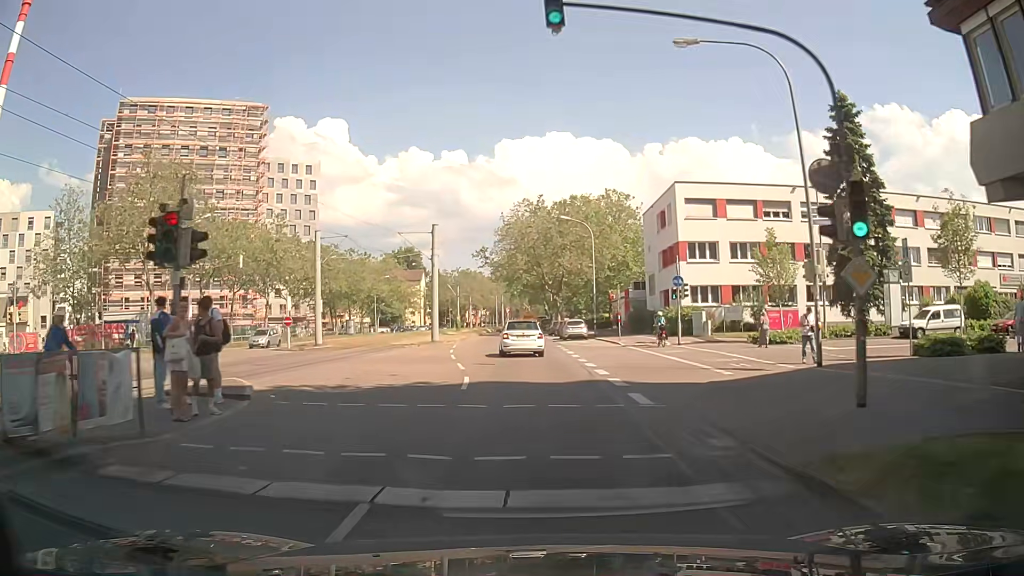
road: tertiary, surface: asphalt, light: Day
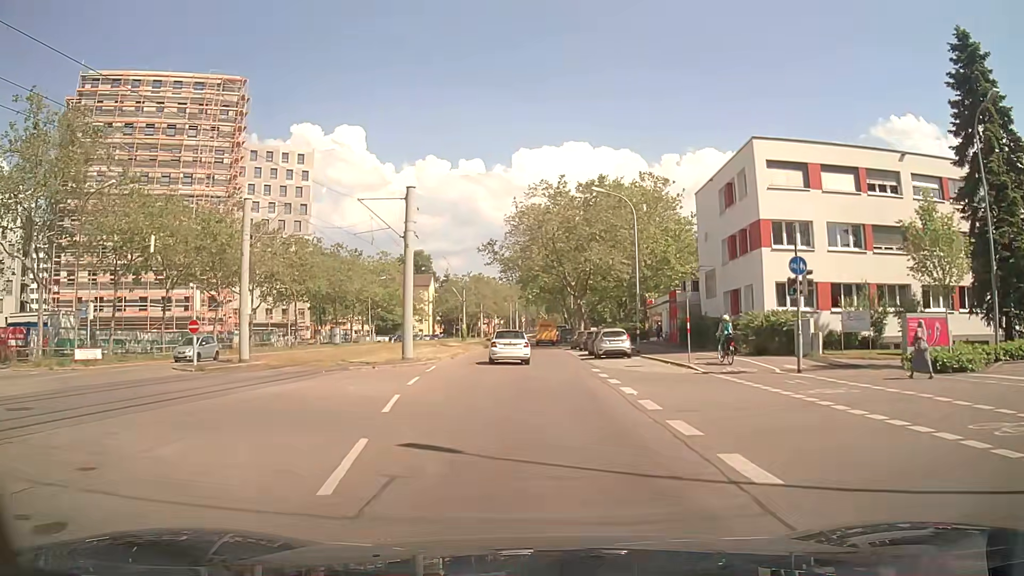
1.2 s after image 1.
(-0.1, +14.1) m; -1°
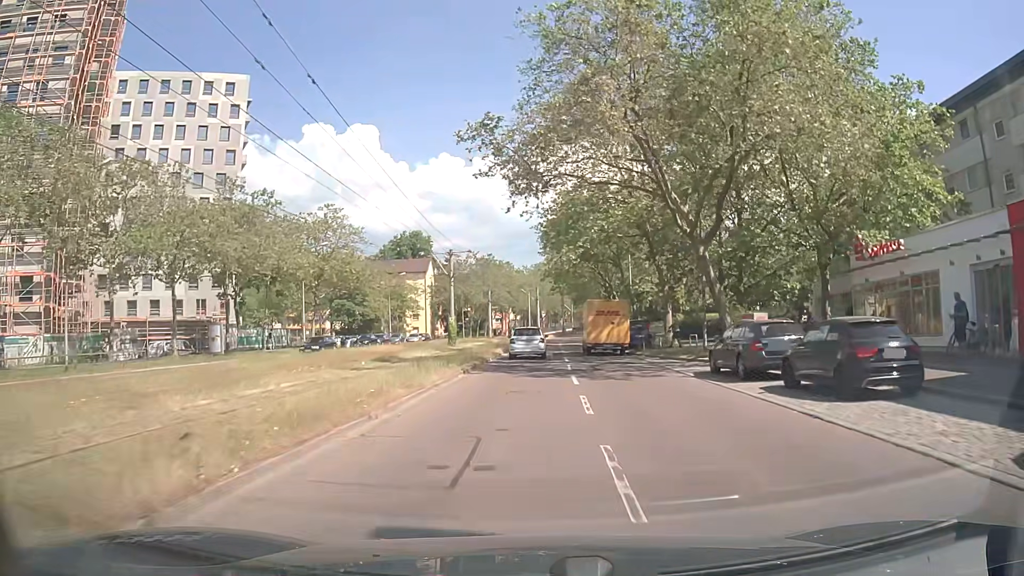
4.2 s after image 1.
(-1.5, +36.4) m; -1°
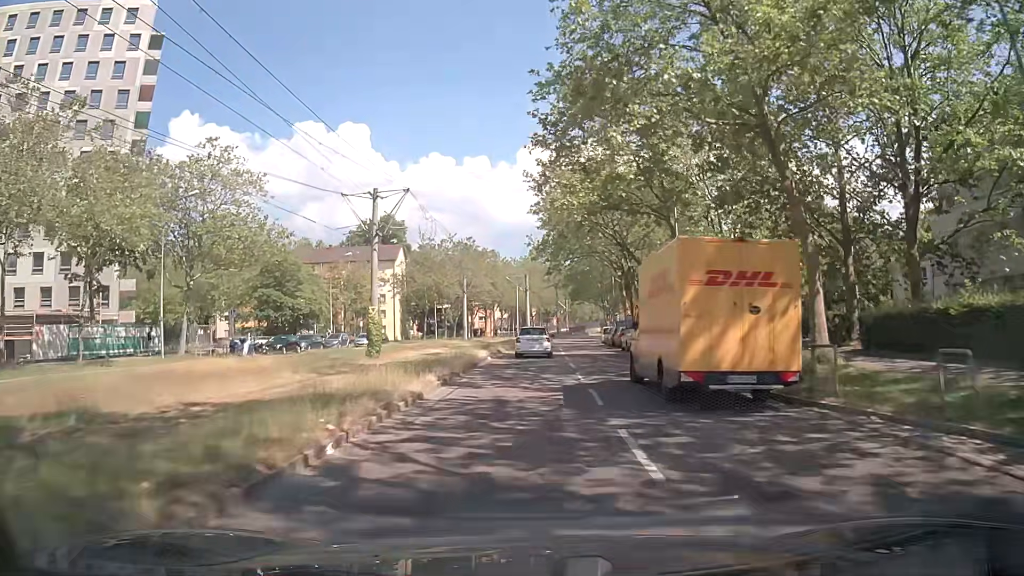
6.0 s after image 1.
(+0.1, +22.6) m; +1°
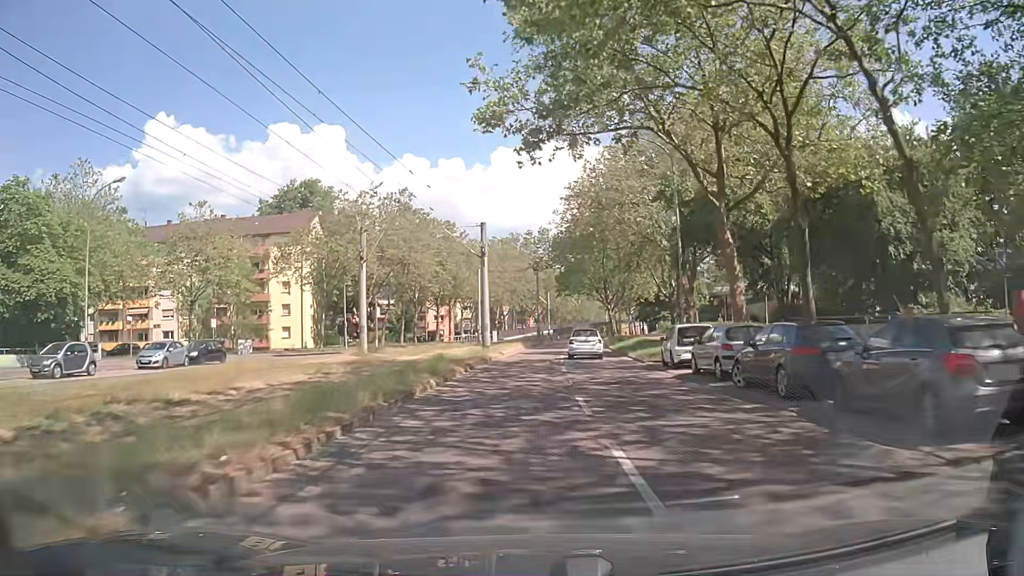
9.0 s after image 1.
(+0.5, +37.4) m; +2°
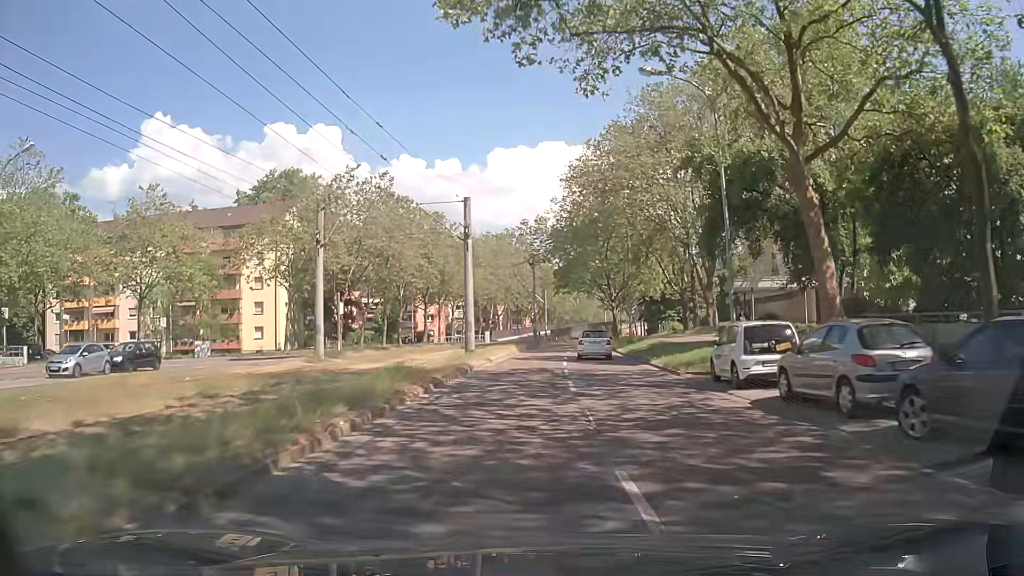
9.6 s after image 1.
(0.0, +7.5) m; 0°
(0, +10) (0, +20) (0, +30) (+1, +40) (+1, +50) (+2, +60) (+3, +70) (+4, +80) (+5, +90) (+7, +100) m
